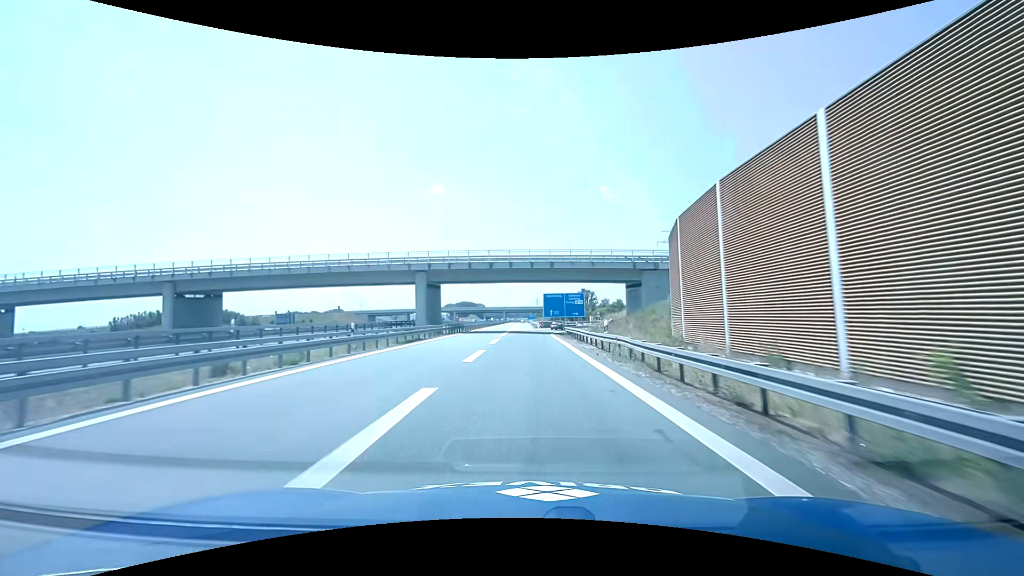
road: motorway_link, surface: asphalt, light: Day
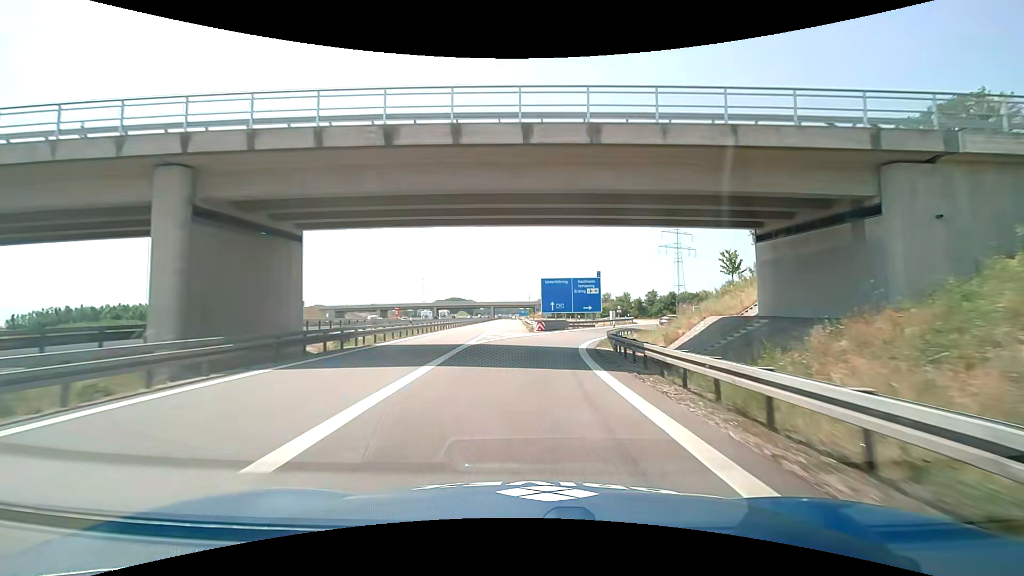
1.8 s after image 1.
(0.0, +34.5) m; +1°
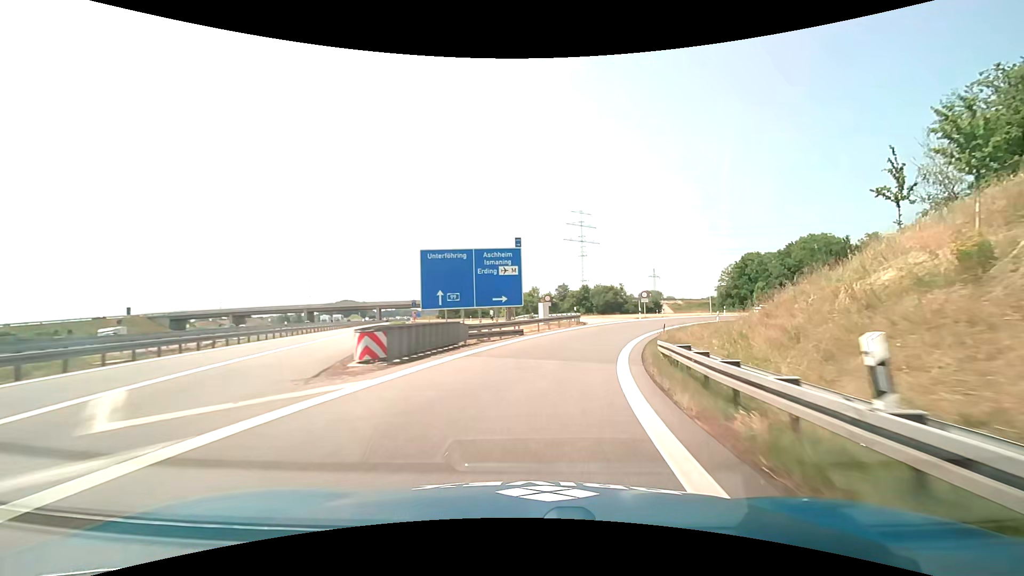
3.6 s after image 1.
(+1.9, +31.5) m; +10°
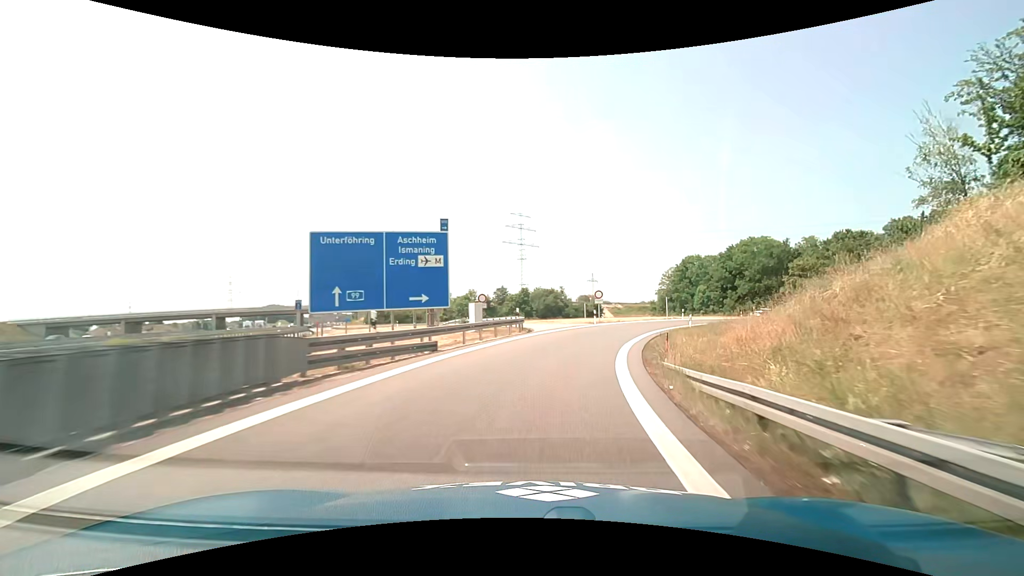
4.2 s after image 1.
(+0.6, +10.2) m; +7°
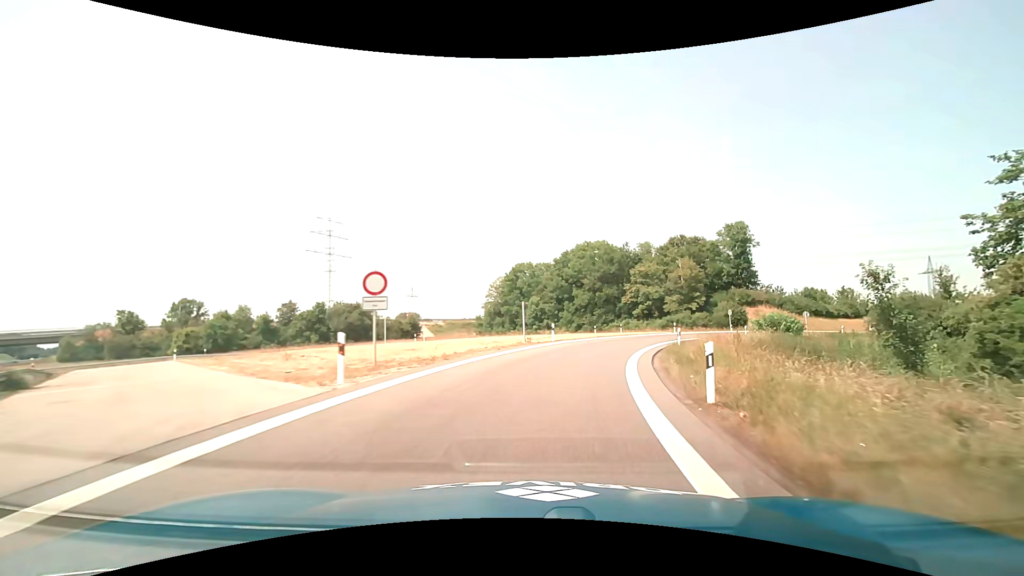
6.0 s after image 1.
(+5.1, +28.9) m; +20°
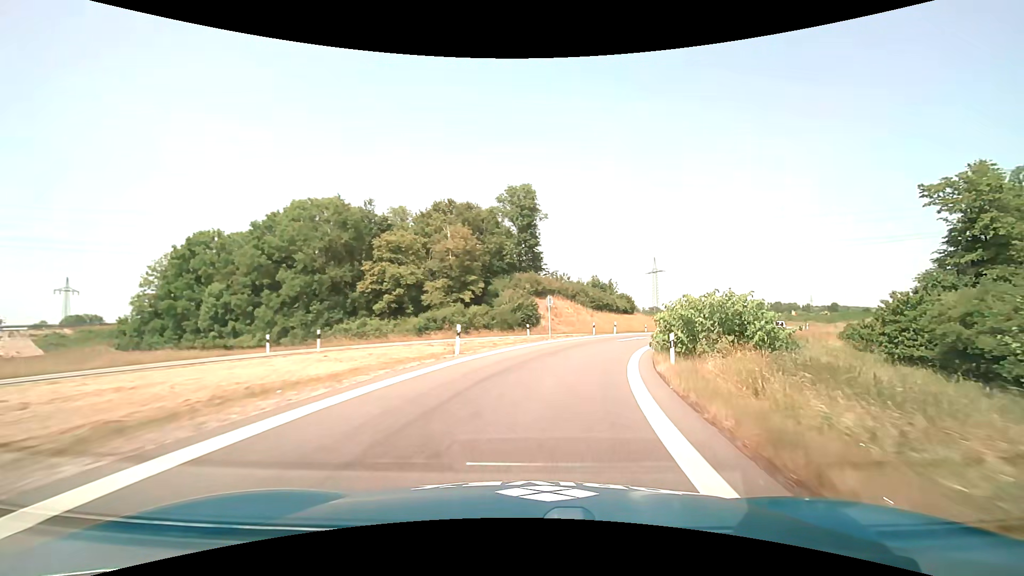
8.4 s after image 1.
(+9.1, +37.2) m; +27°
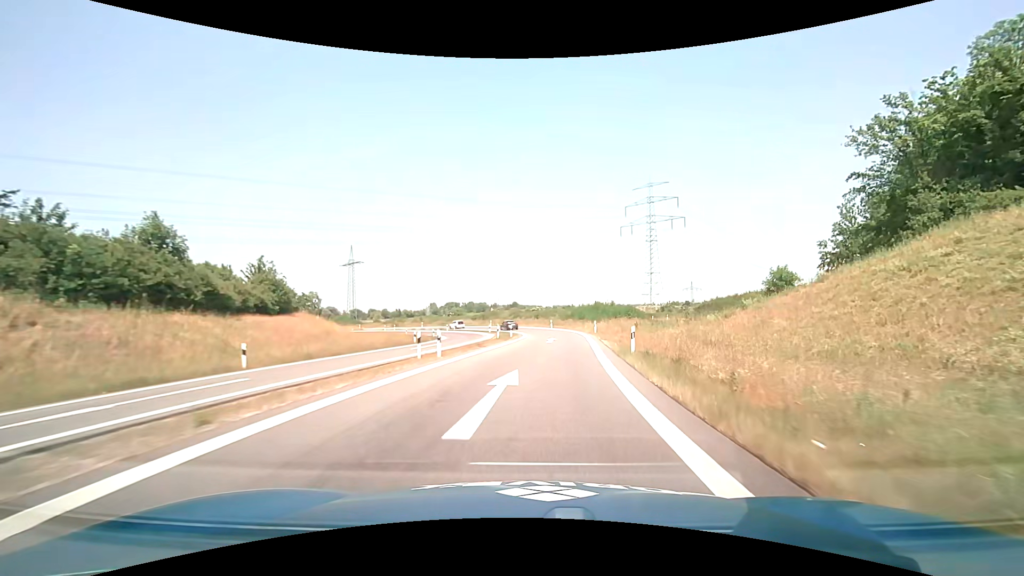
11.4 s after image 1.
(+14.3, +46.4) m; +33°
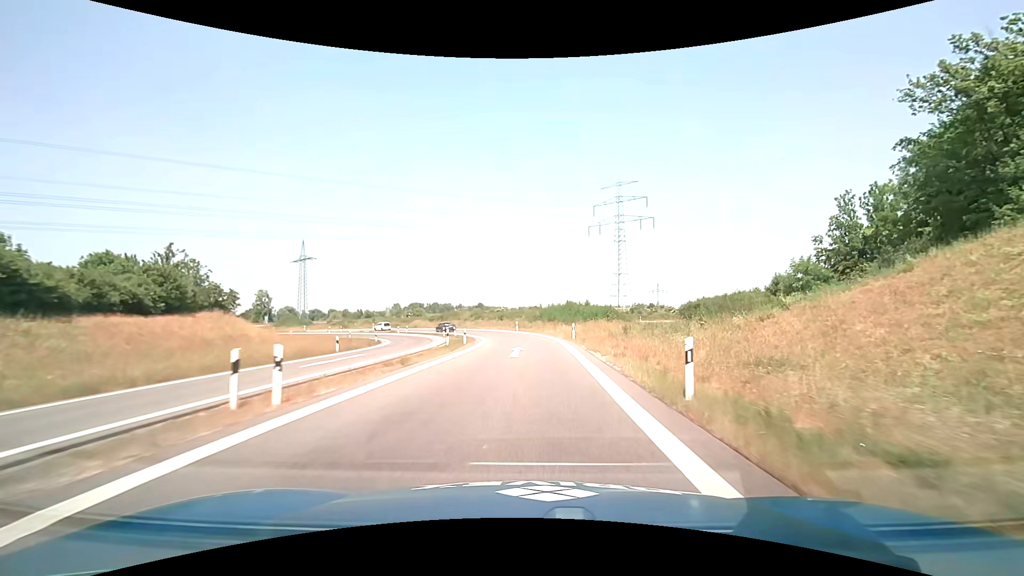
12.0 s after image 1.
(+0.4, +10.0) m; +4°
(0, +10) (0, +20) (0, +30) (-1, +40) (-2, +50) (-5, +59) (-9, +69) (-13, +78) (-19, +86) (-26, +93) m
